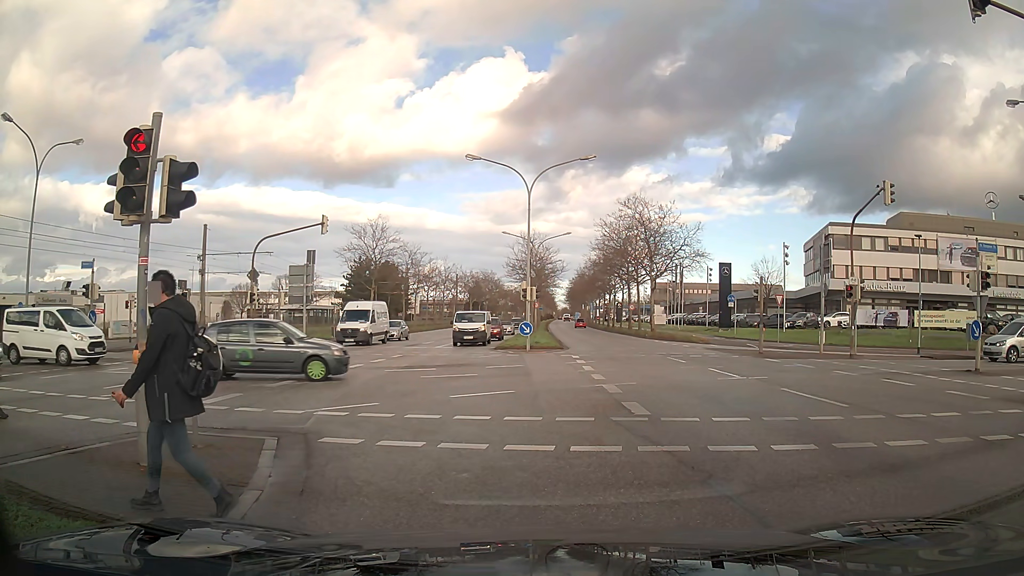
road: primary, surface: asphalt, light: Day
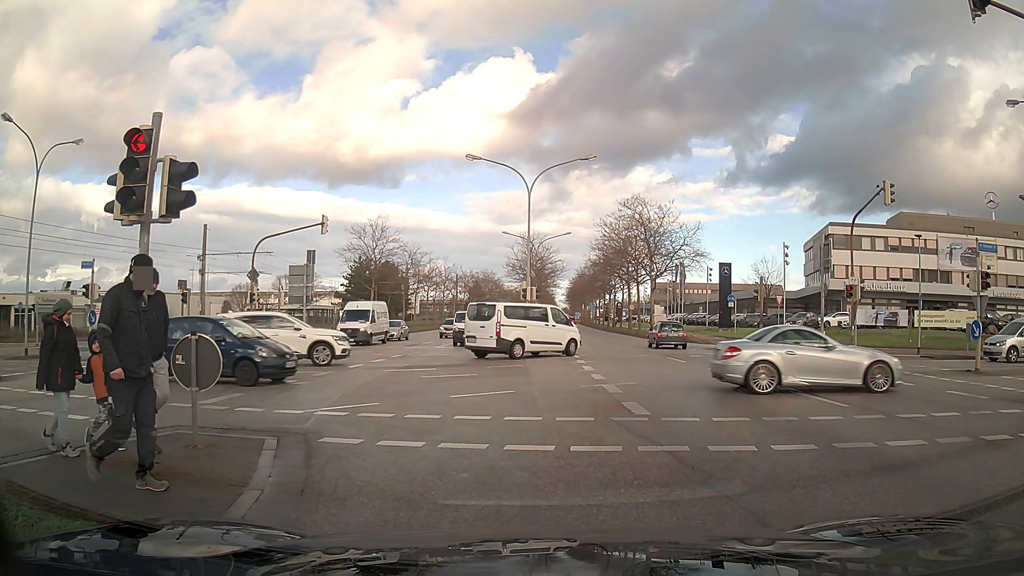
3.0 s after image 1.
(0.0, 0.0) m; 0°
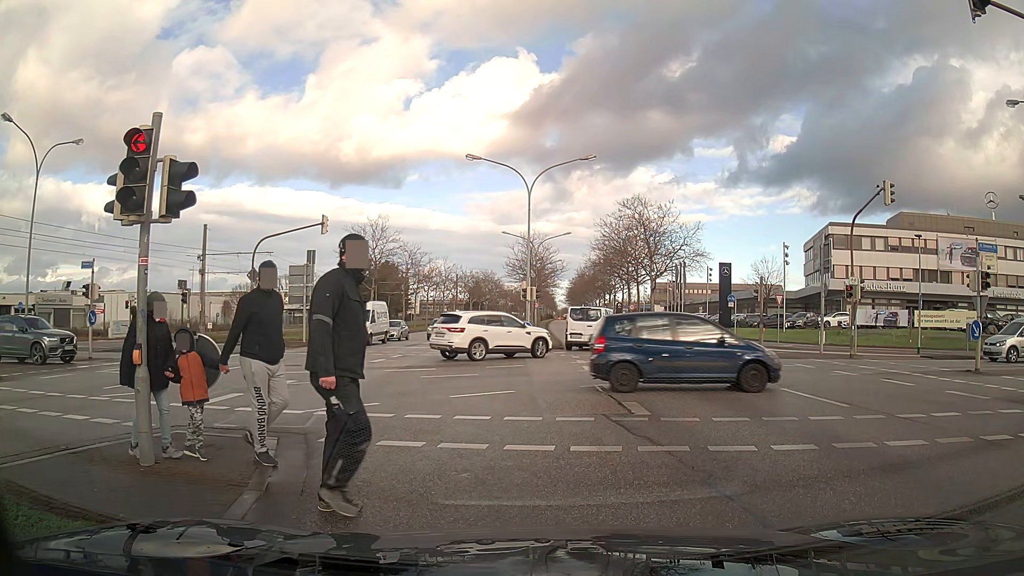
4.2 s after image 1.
(0.0, 0.0) m; 0°
